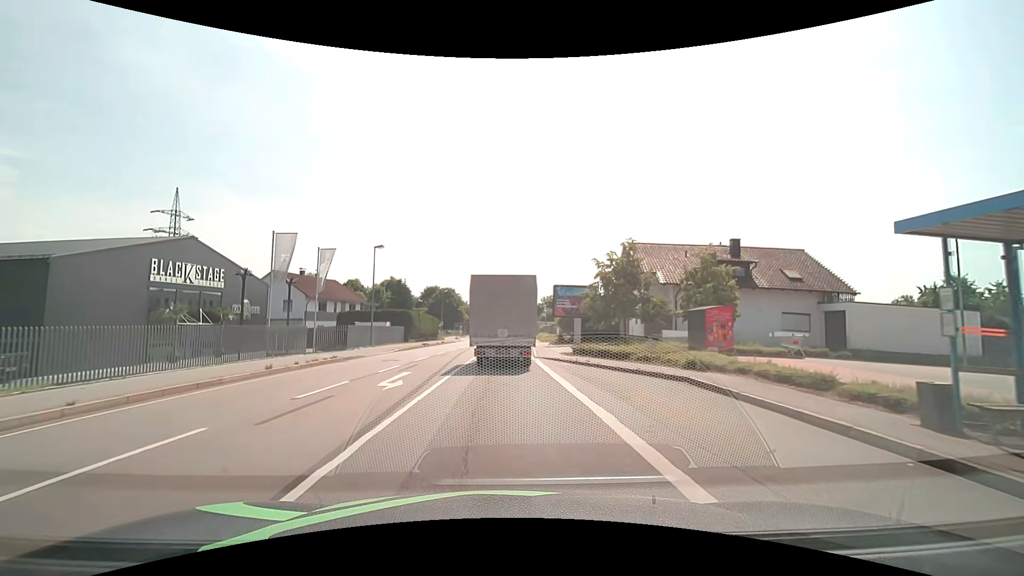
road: primary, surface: asphalt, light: Day
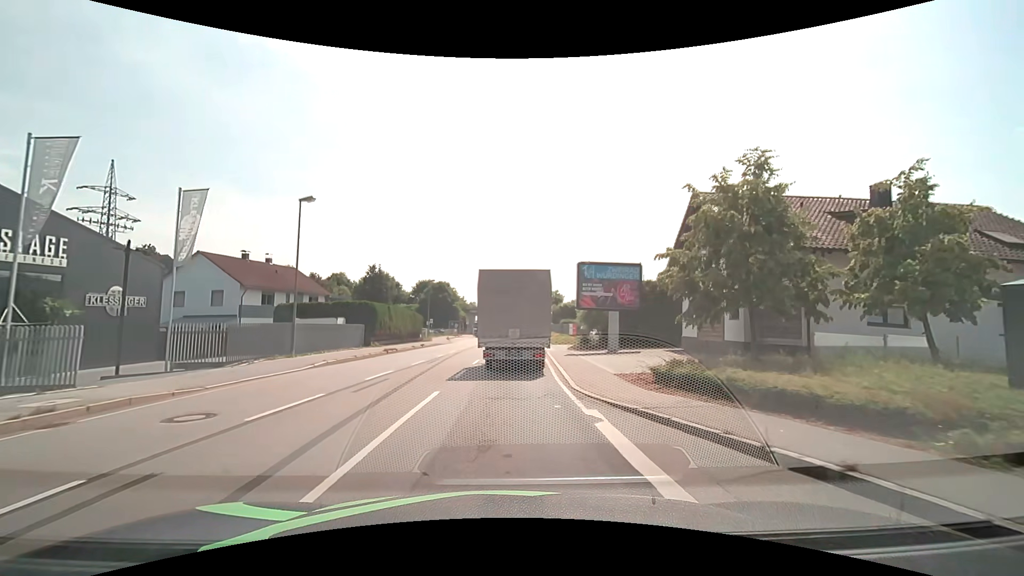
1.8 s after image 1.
(-0.1, +14.5) m; 0°
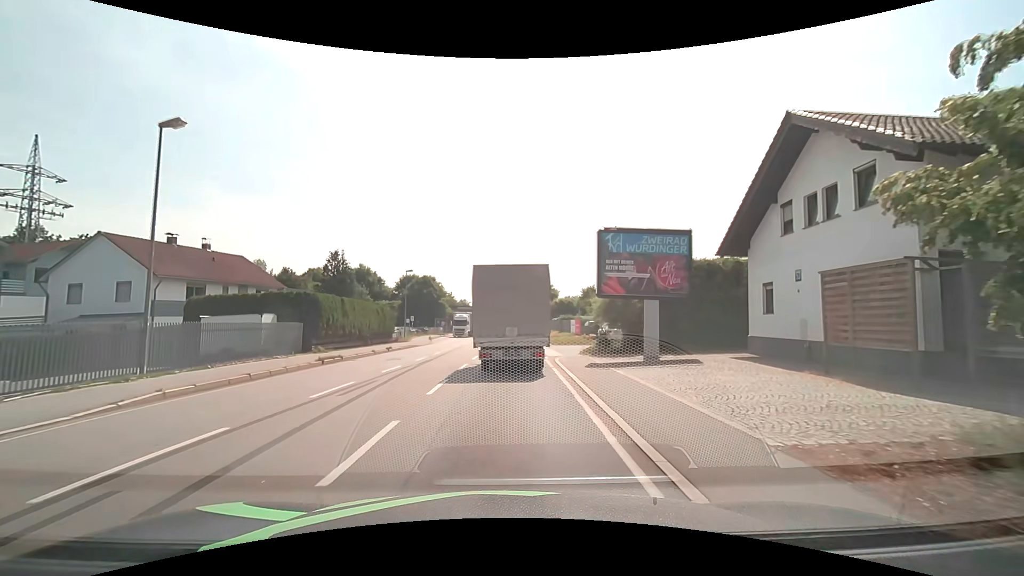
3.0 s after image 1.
(0.0, +9.4) m; +1°
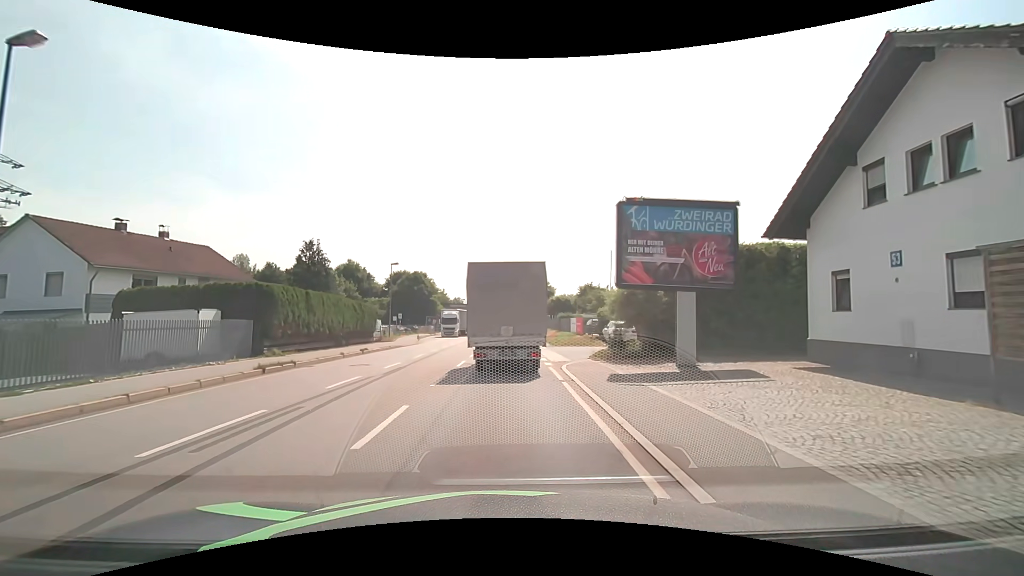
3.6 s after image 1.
(0.0, +4.6) m; +1°
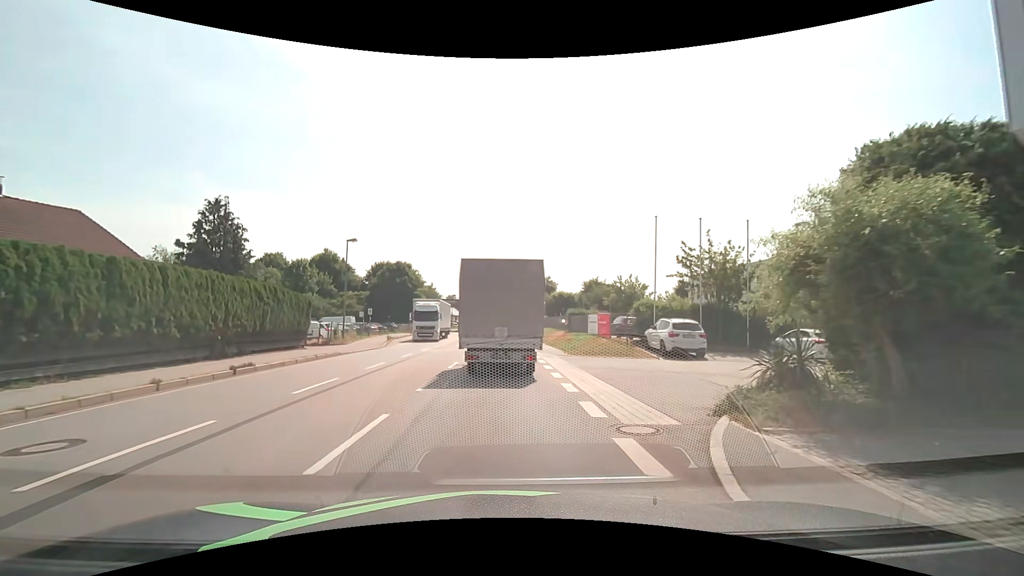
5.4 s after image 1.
(0.0, +12.9) m; 0°
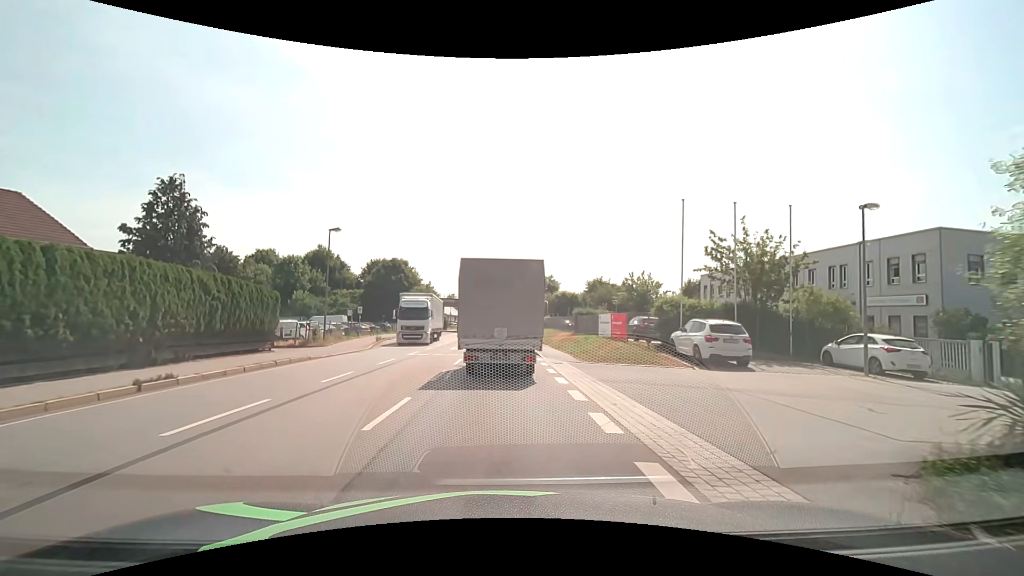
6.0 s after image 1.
(0.0, +4.0) m; -1°
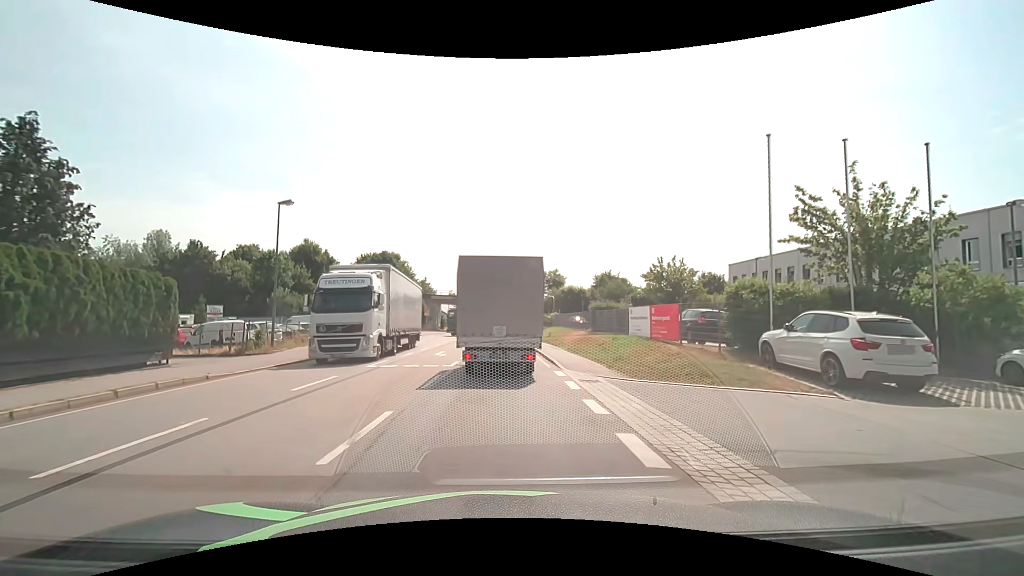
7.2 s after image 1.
(+0.1, +7.6) m; 0°
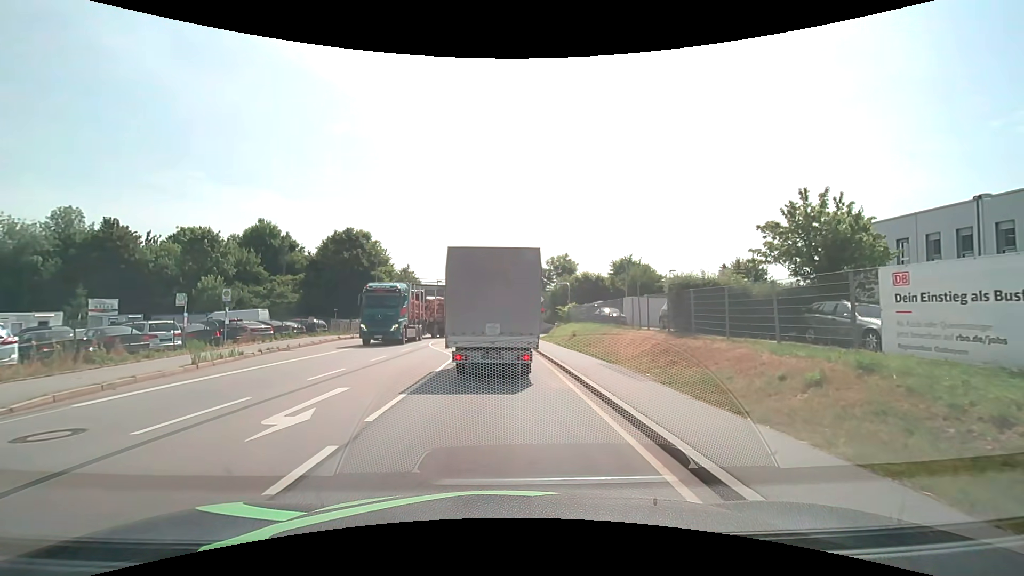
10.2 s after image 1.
(+0.1, +16.8) m; 0°
(0, +10) (0, +20) (0, +30) (-1, +40) (-1, +50) (-1, +60) (-1, +70) (-1, +80) (-1, +90) (0, +100) m
